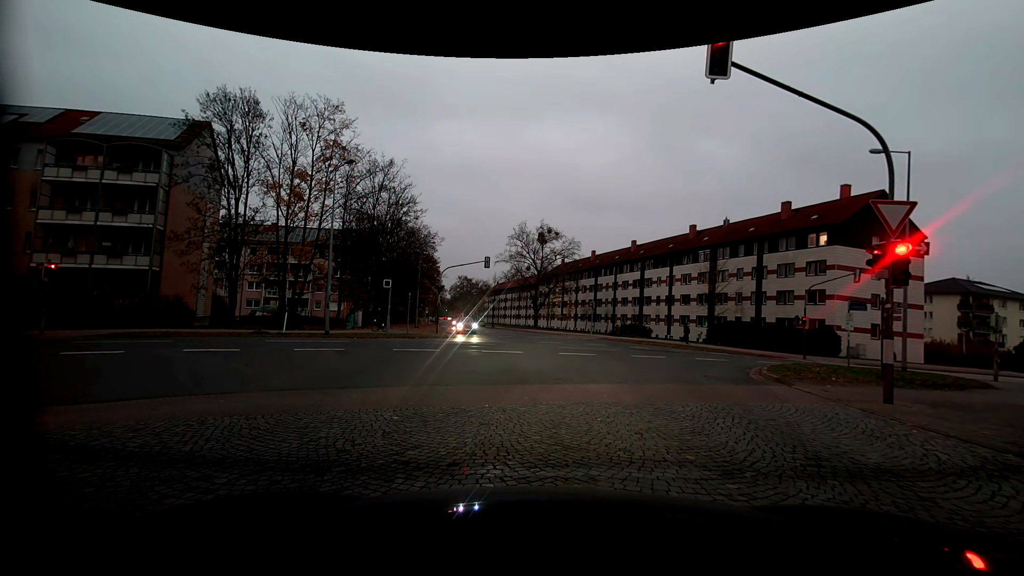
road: service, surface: paving_stones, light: Dusk
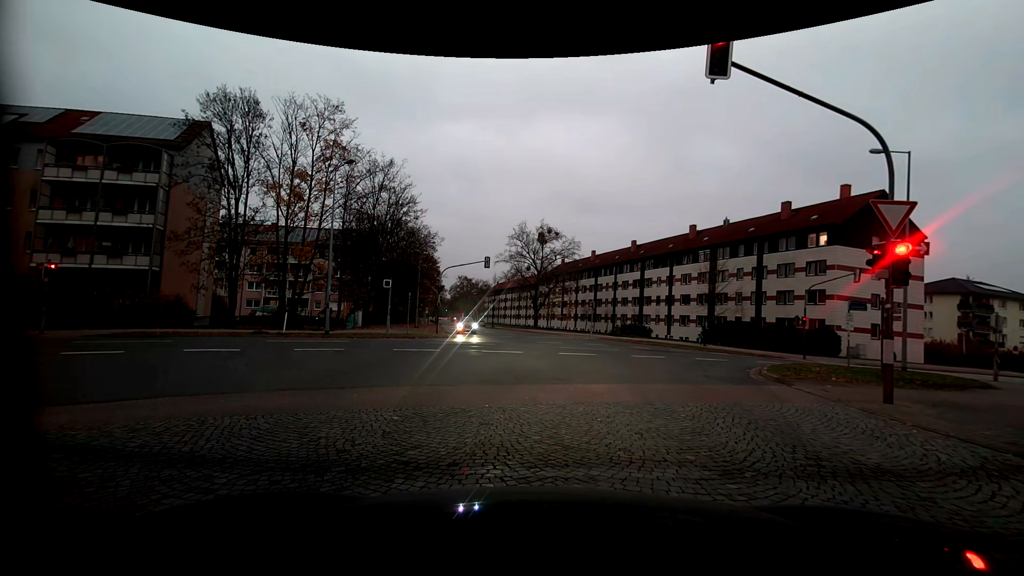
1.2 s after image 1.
(0.0, 0.0) m; 0°
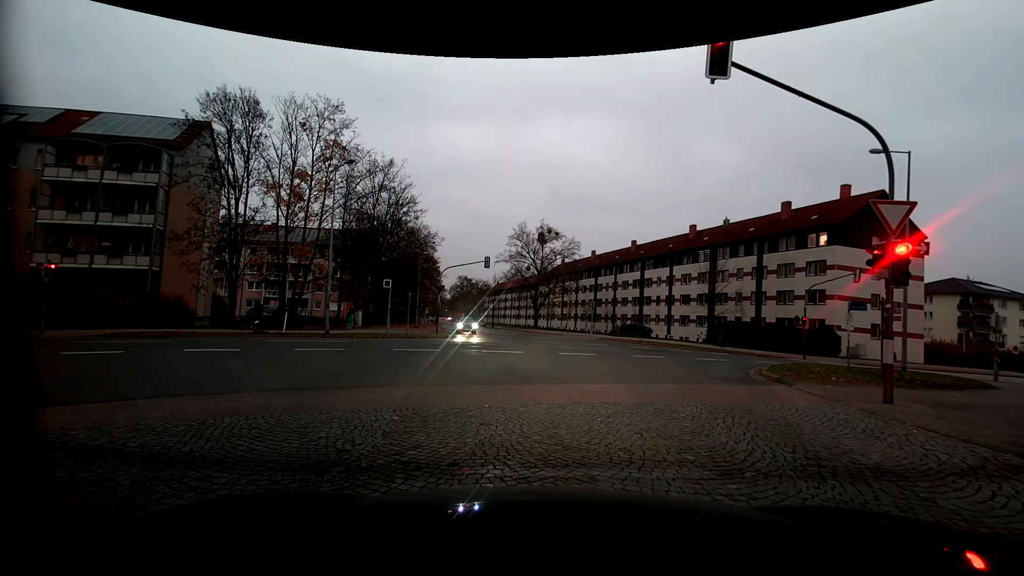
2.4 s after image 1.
(0.0, 0.0) m; 0°
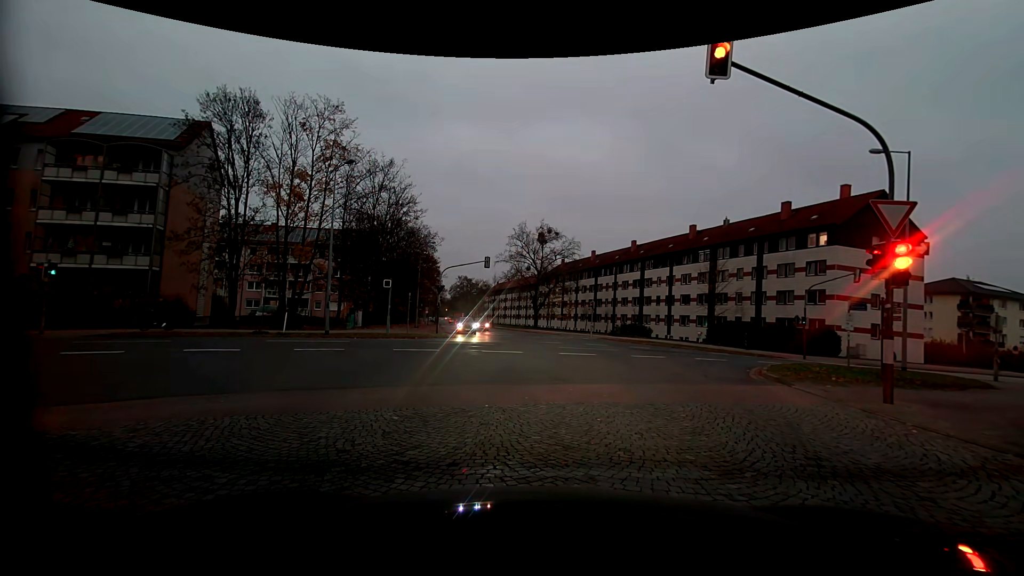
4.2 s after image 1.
(0.0, 0.0) m; 0°
